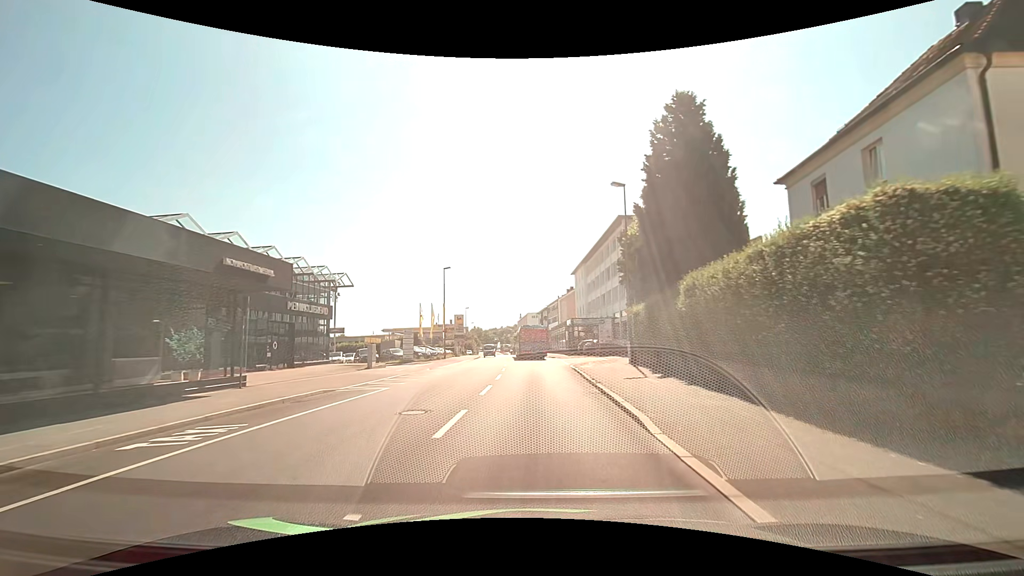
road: tertiary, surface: asphalt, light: Day
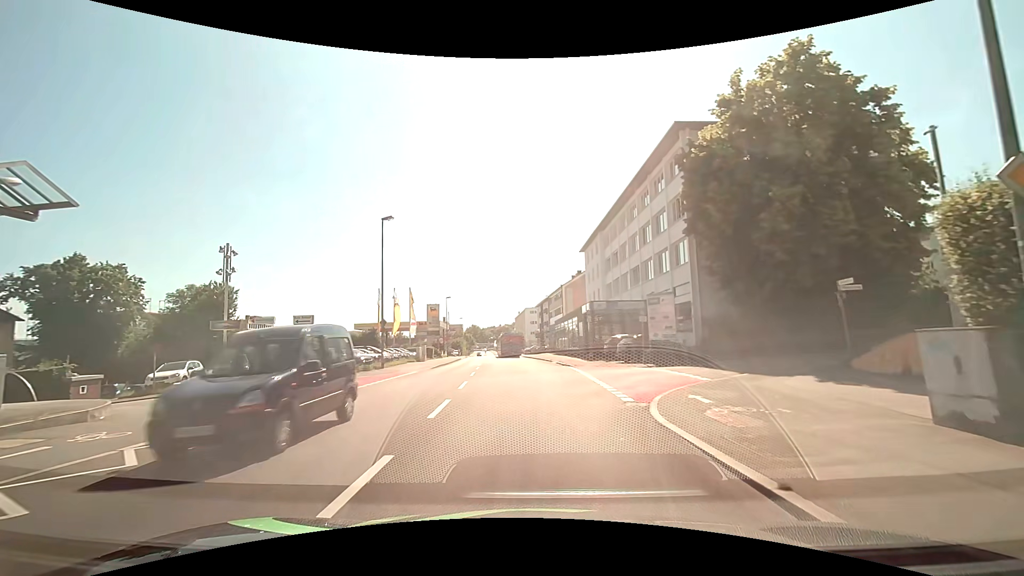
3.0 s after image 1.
(+0.2, +21.7) m; +1°
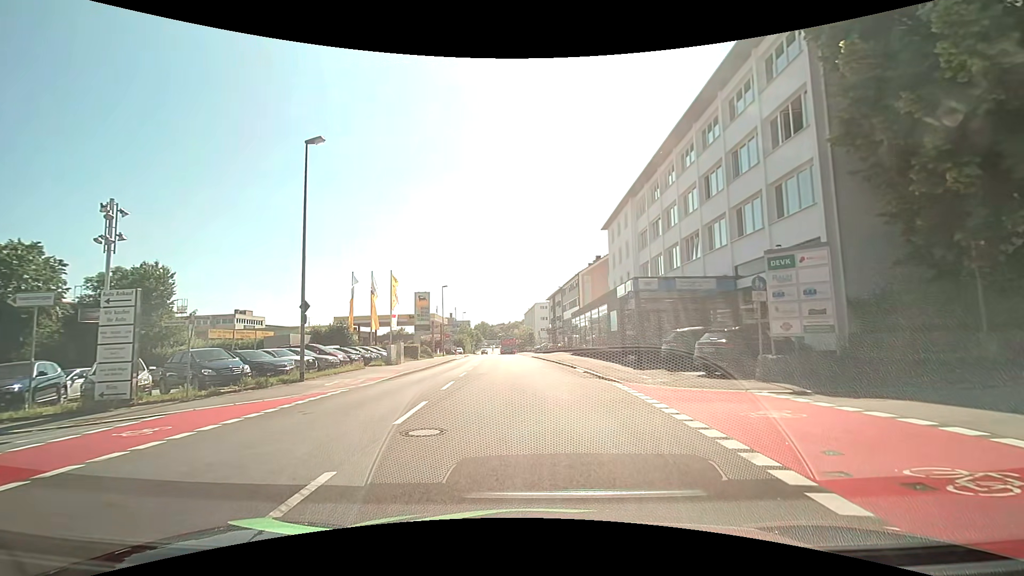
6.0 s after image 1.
(-0.3, +12.4) m; -2°
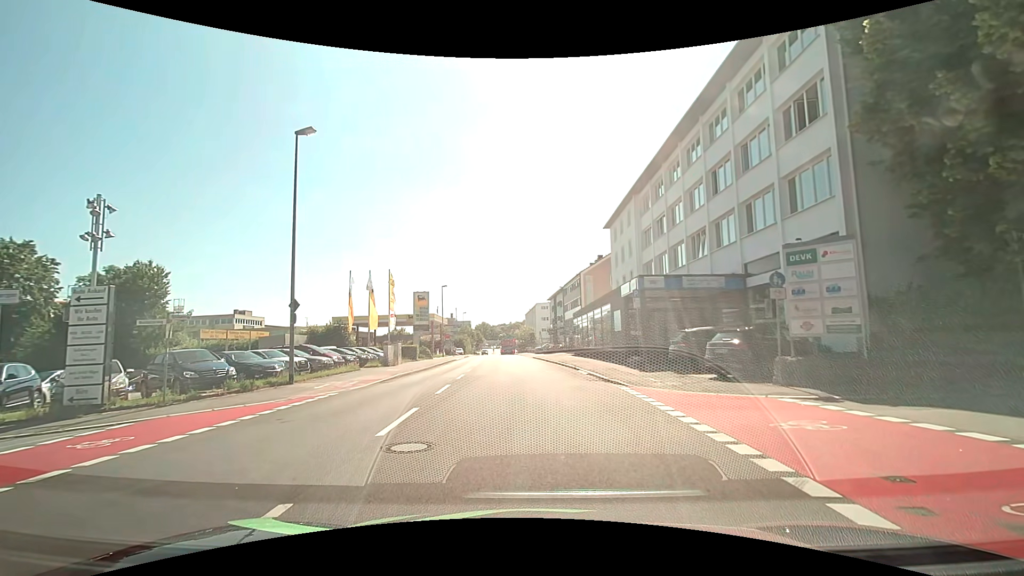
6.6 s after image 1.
(0.0, +0.9) m; 0°
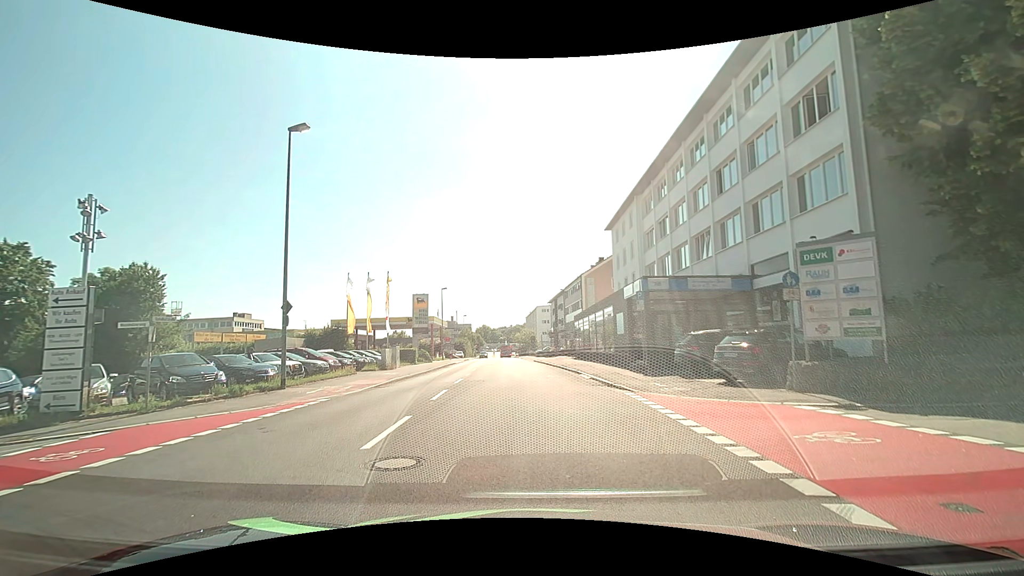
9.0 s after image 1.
(0.0, +0.7) m; 0°
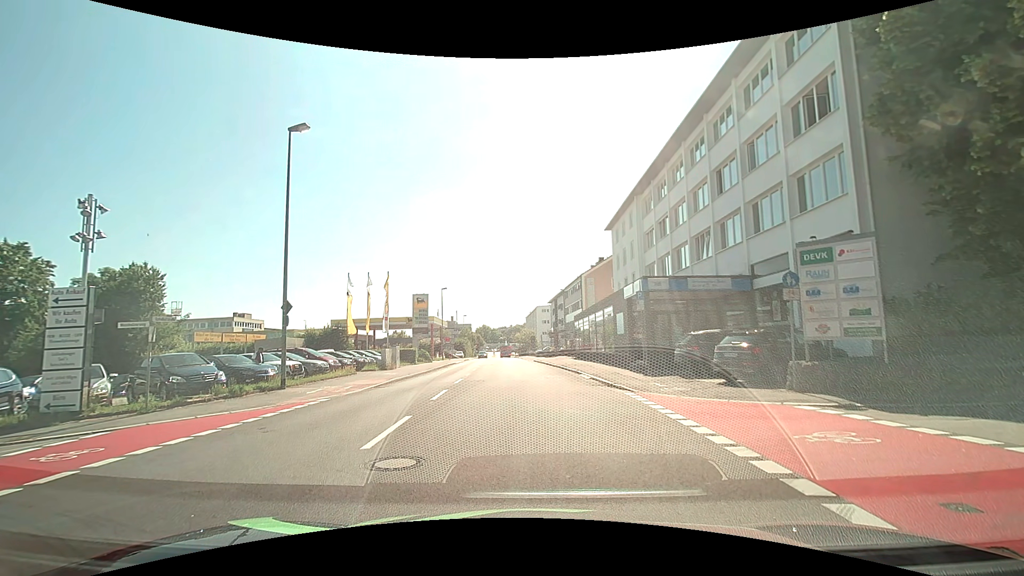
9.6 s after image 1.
(0.0, 0.0) m; 0°
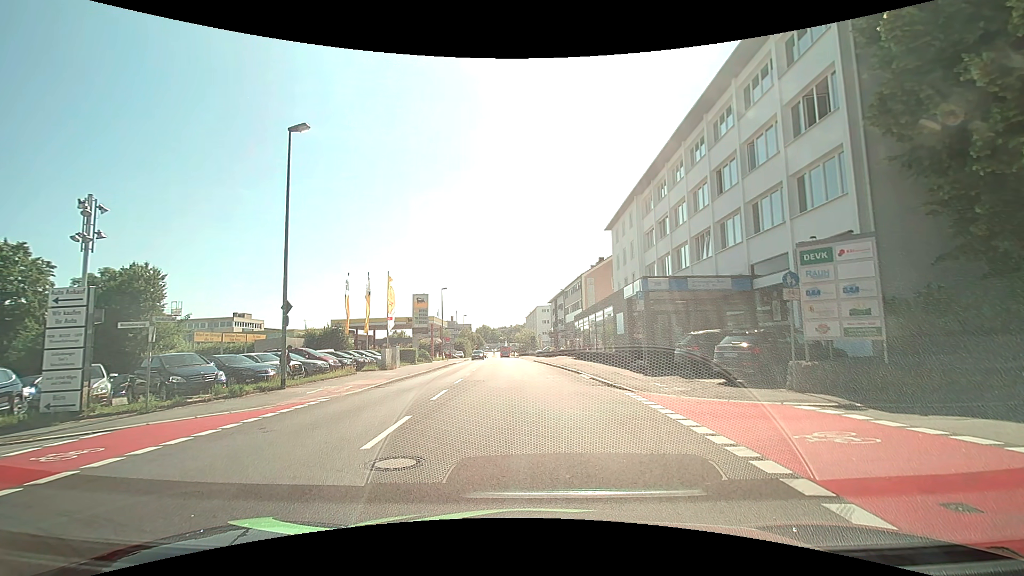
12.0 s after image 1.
(0.0, 0.0) m; 0°
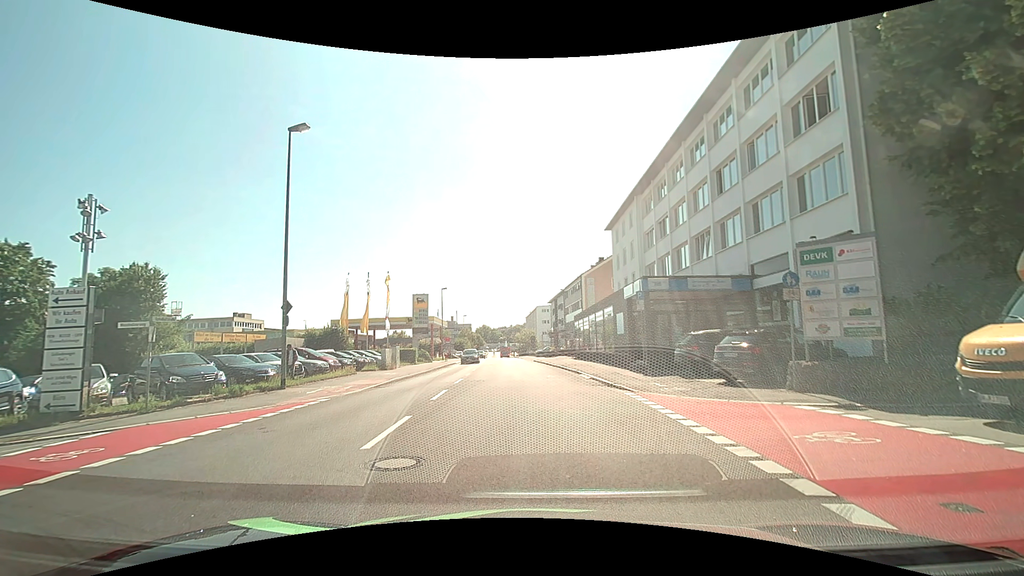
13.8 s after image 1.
(0.0, 0.0) m; 0°
(-4, +8) (-14, +9) (-24, +9) (-34, +8) (-44, +7) (-54, +6) (-64, +6) (-74, +6) (-84, +6) (-94, +5) m
